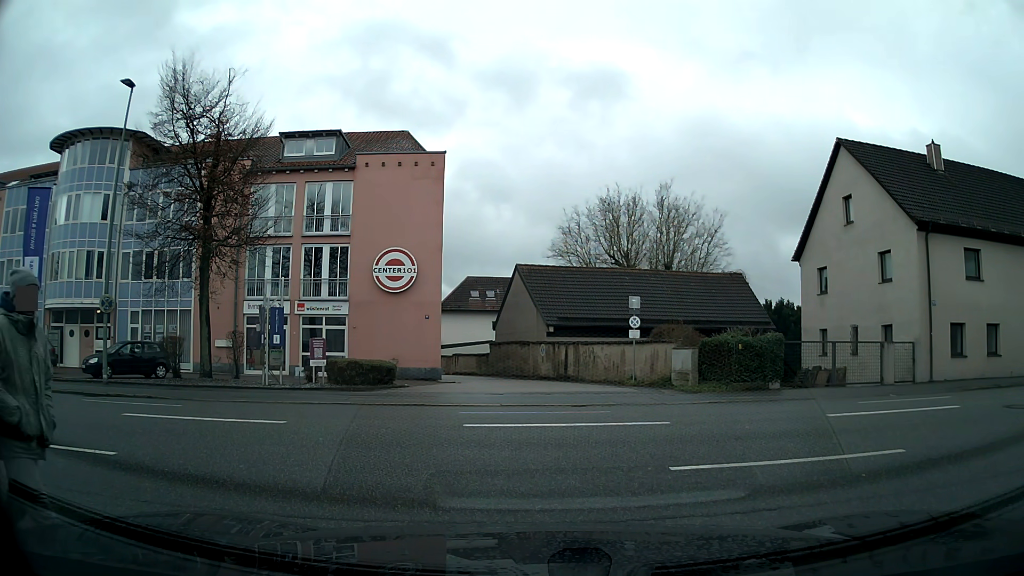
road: service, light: Day
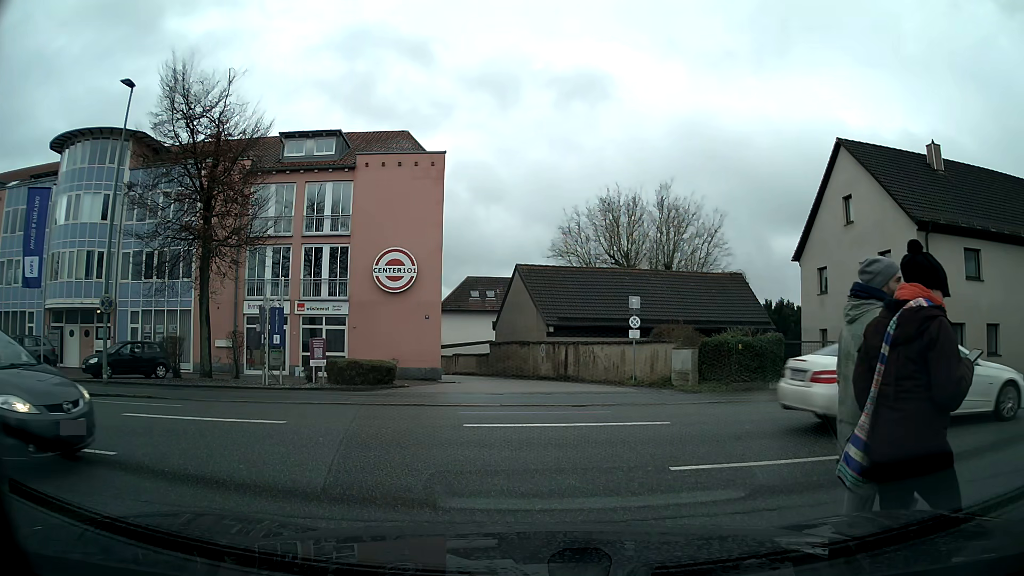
(0.0, 0.0) m; 0°
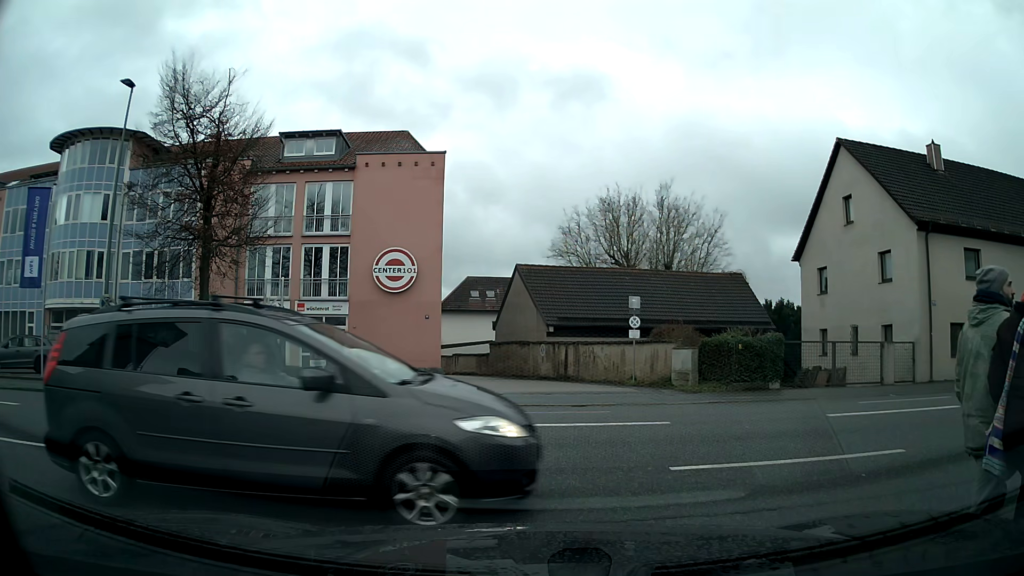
(0.0, 0.0) m; 0°
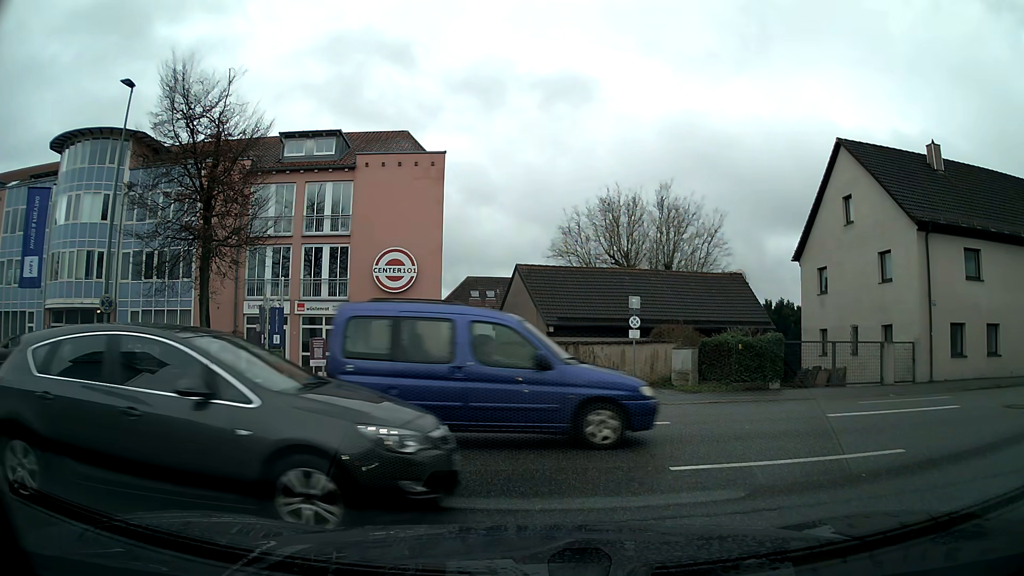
(0.0, 0.0) m; 0°
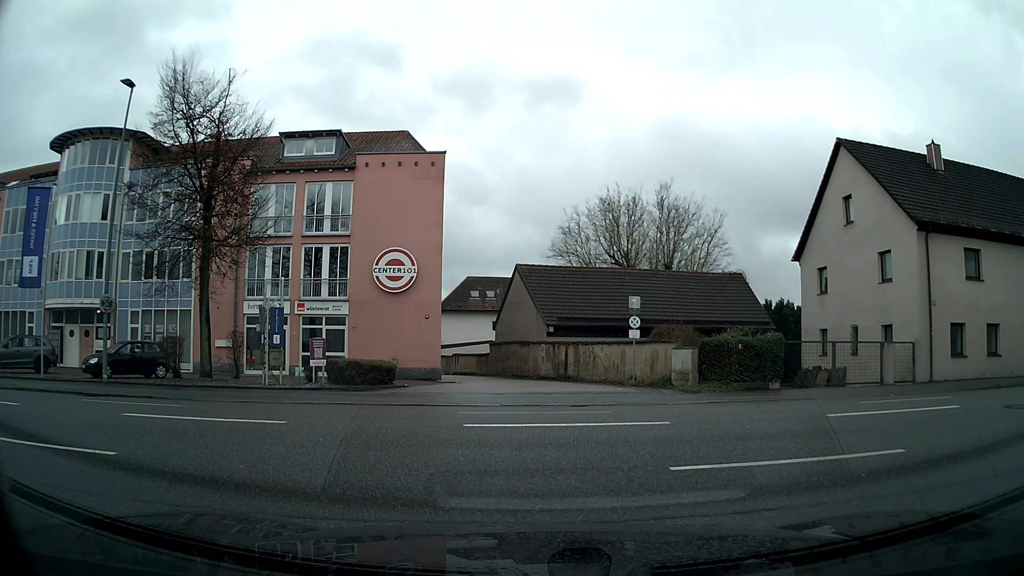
(0.0, 0.0) m; 0°
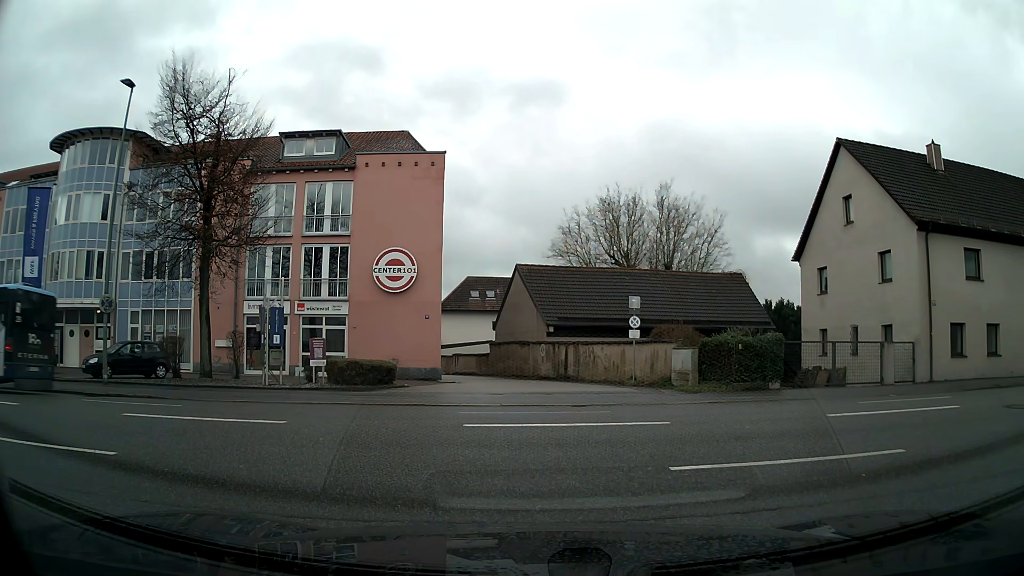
(0.0, 0.0) m; 0°
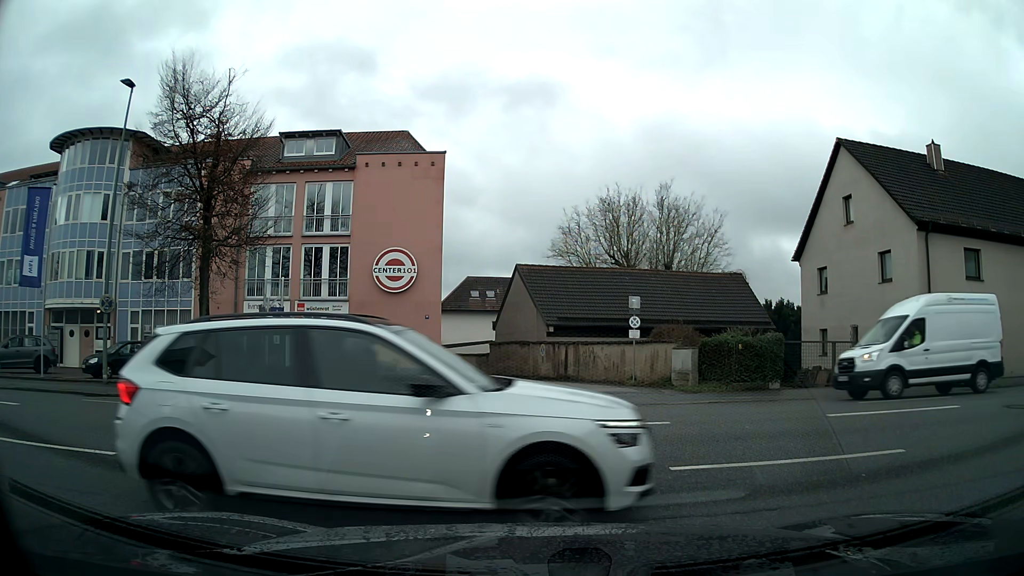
(0.0, 0.0) m; 0°
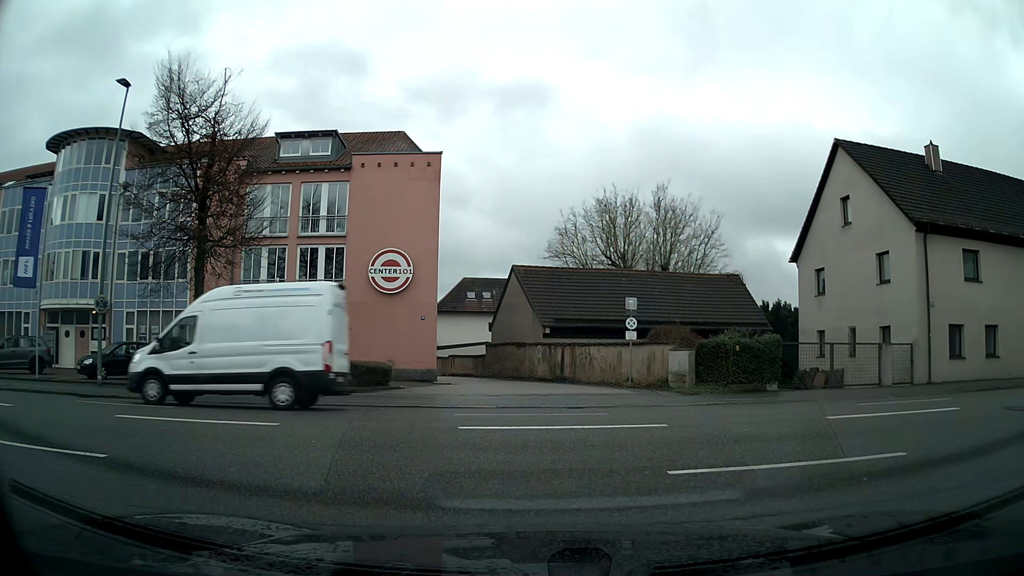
(0.0, +0.1) m; 0°
